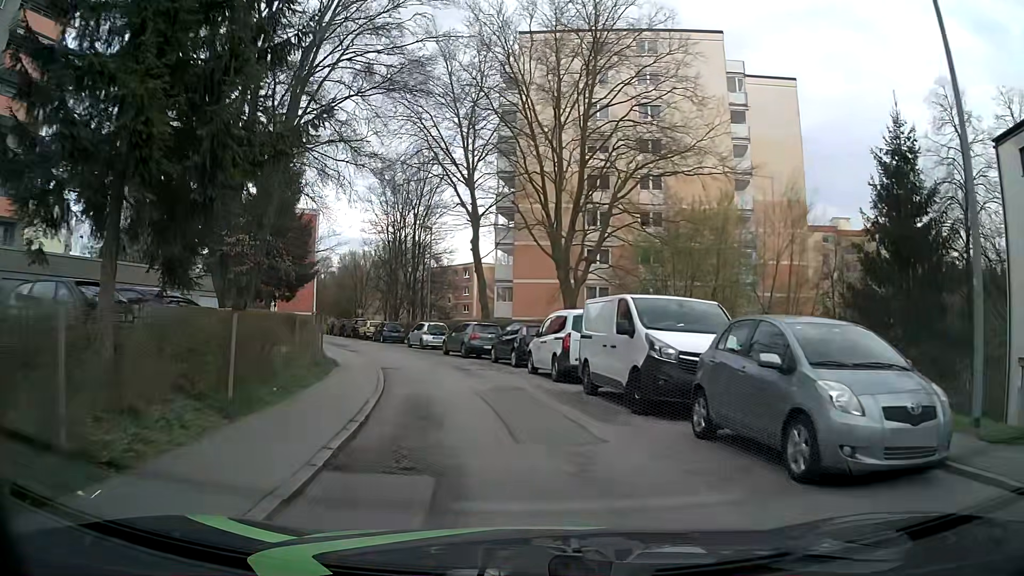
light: Day
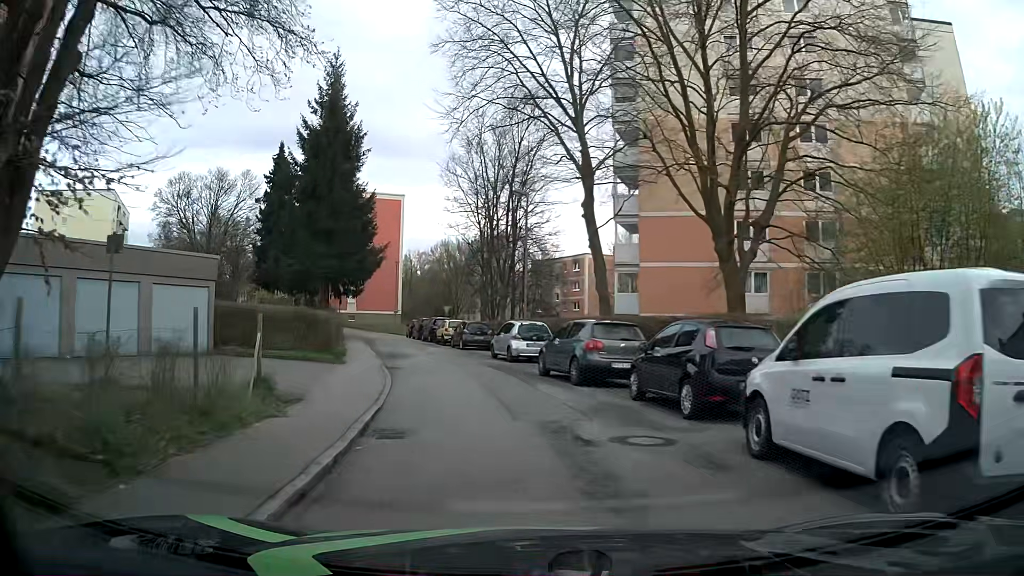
(-0.8, +12.4) m; -8°
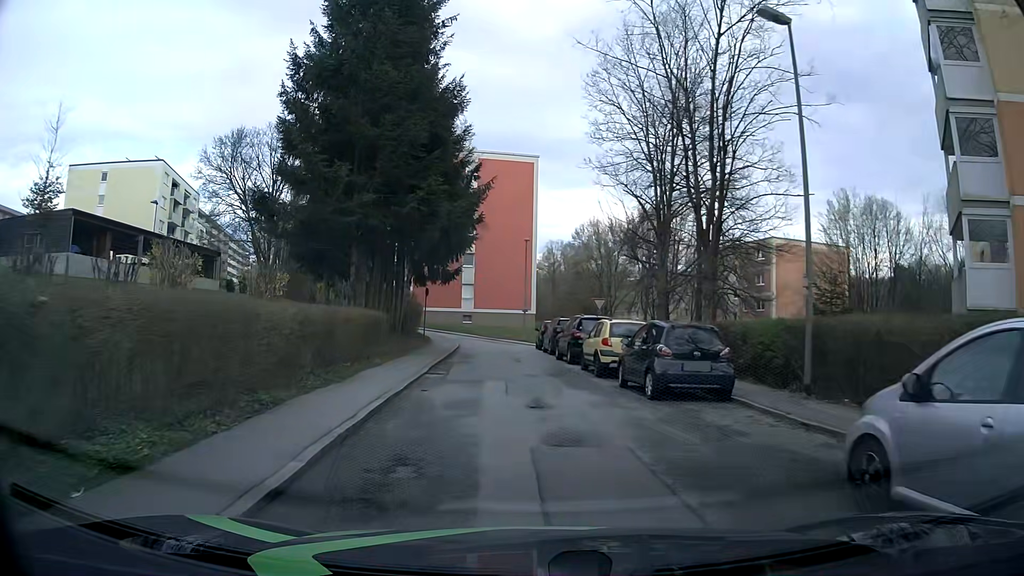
(-2.7, +20.8) m; -14°
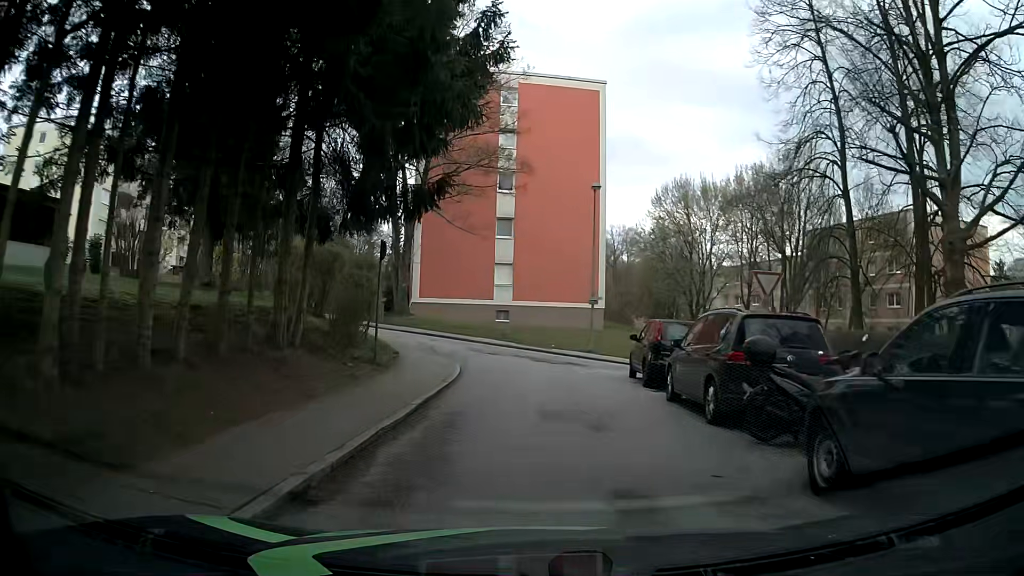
(-0.5, +19.7) m; -3°
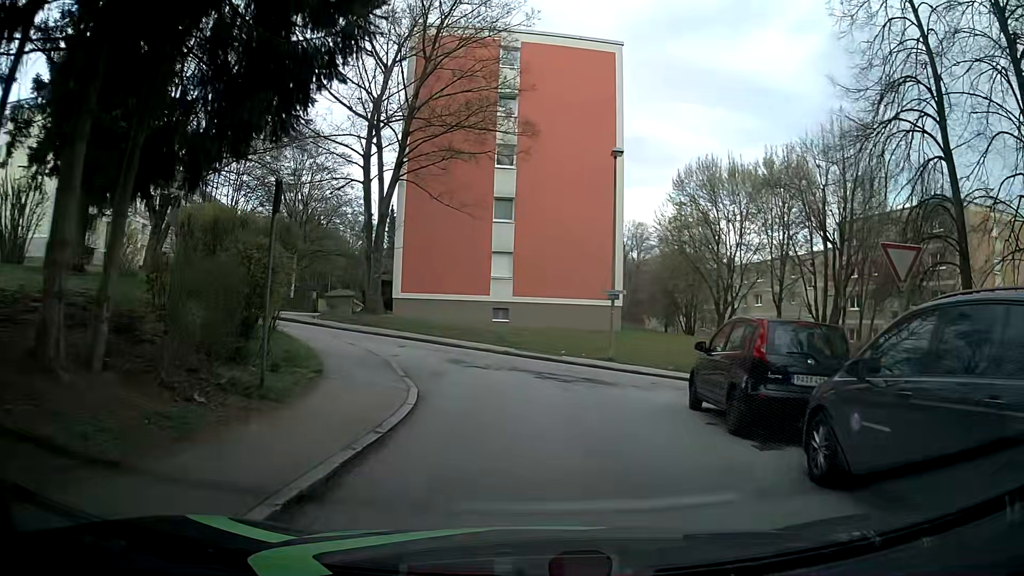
(0.0, +6.4) m; +1°
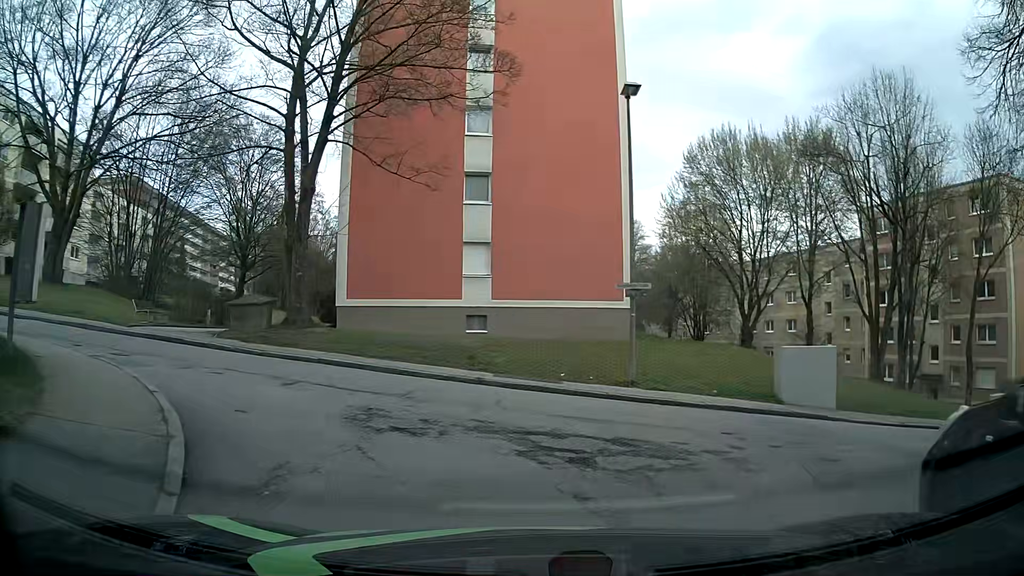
(-0.1, +7.5) m; +2°
